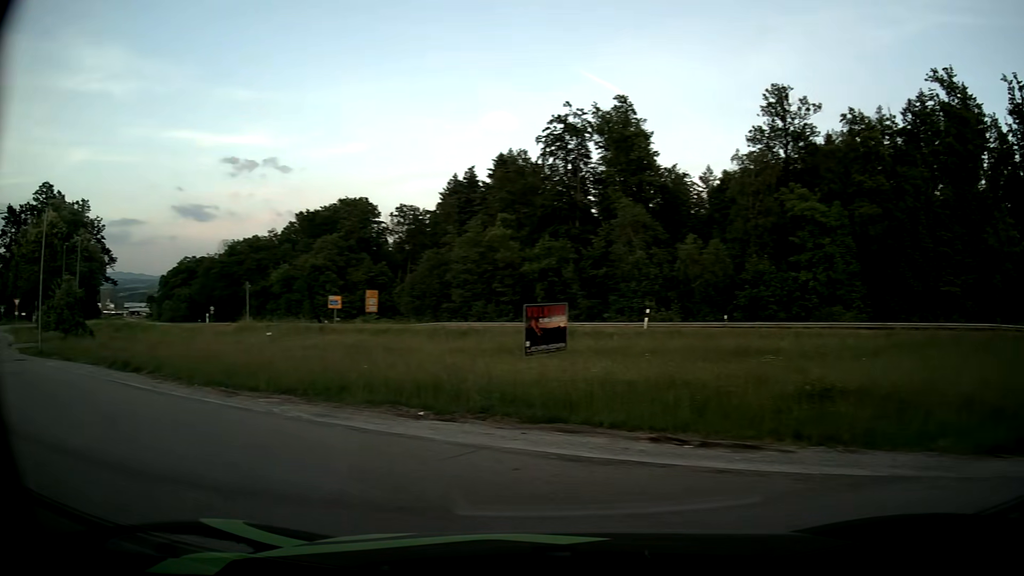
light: Day
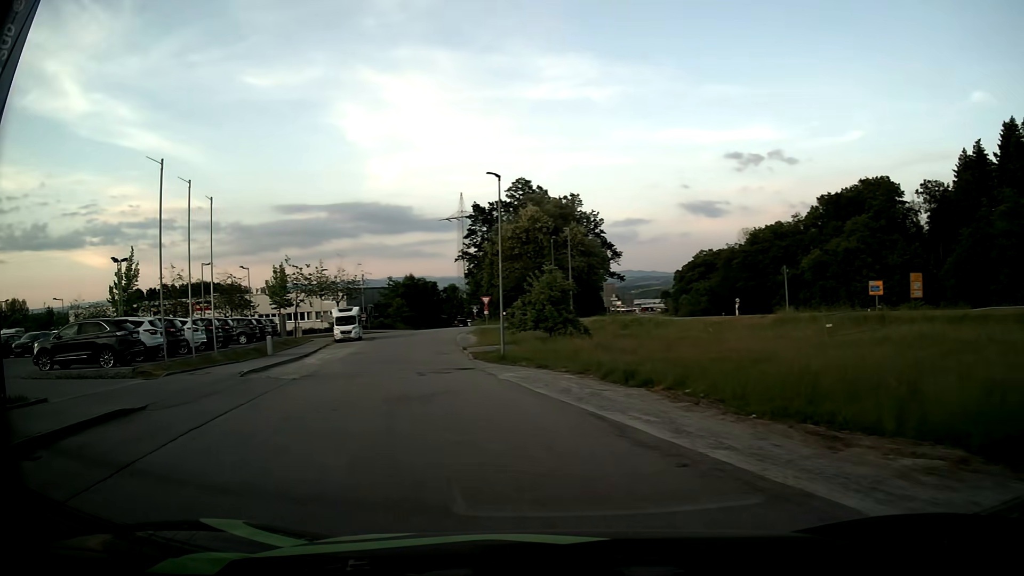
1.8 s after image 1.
(-4.0, +7.8) m; -46°
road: residential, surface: asphalt
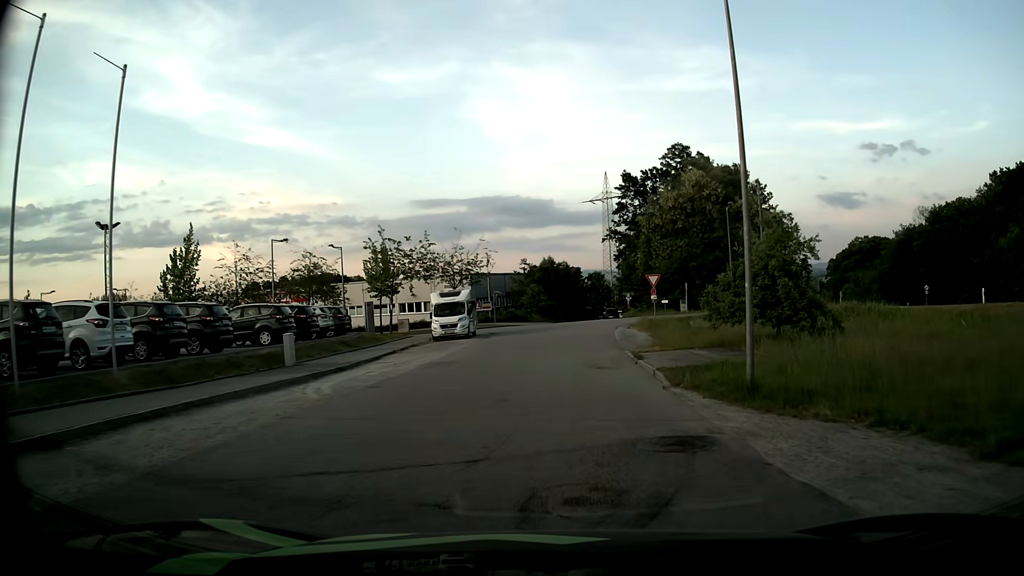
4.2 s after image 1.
(-2.7, +17.0) m; -12°
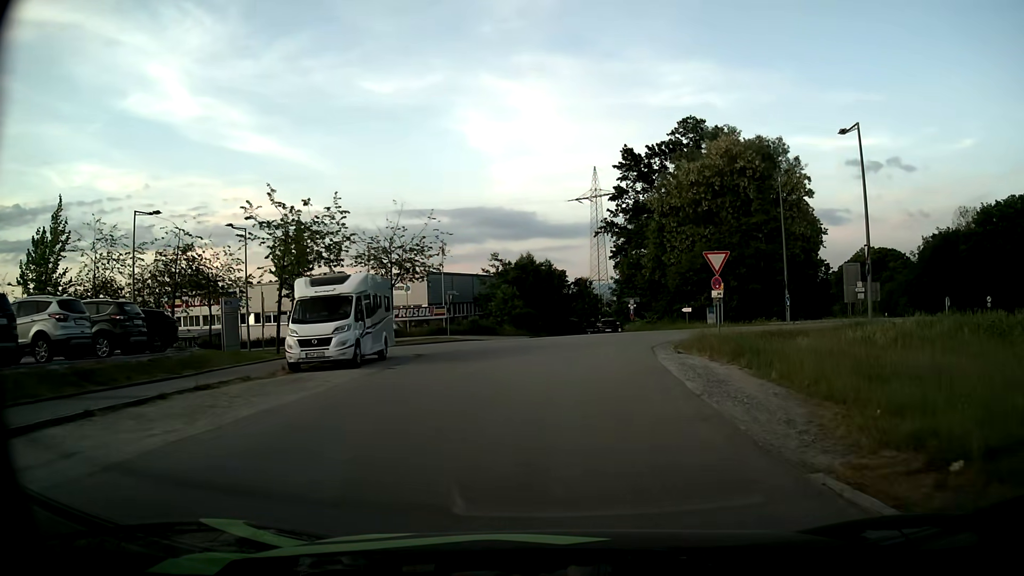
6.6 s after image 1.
(+0.3, +18.8) m; +2°
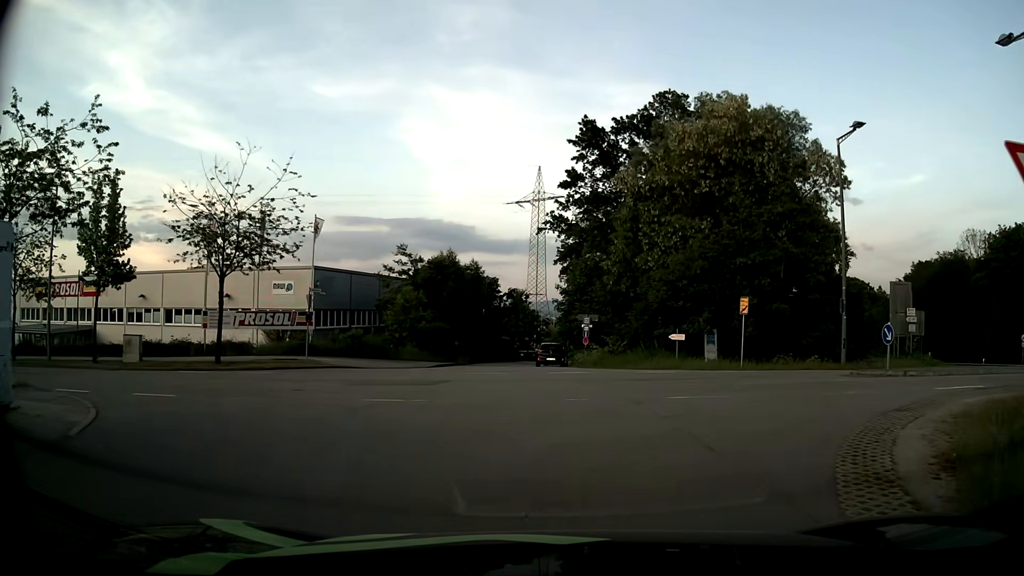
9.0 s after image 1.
(+0.7, +16.5) m; +5°
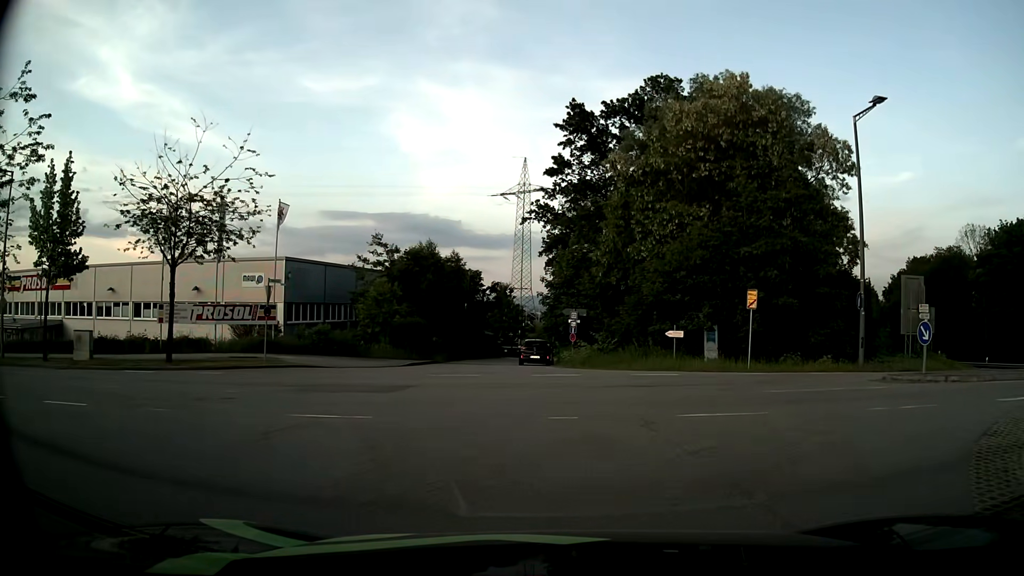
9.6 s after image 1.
(0.0, +2.8) m; +1°
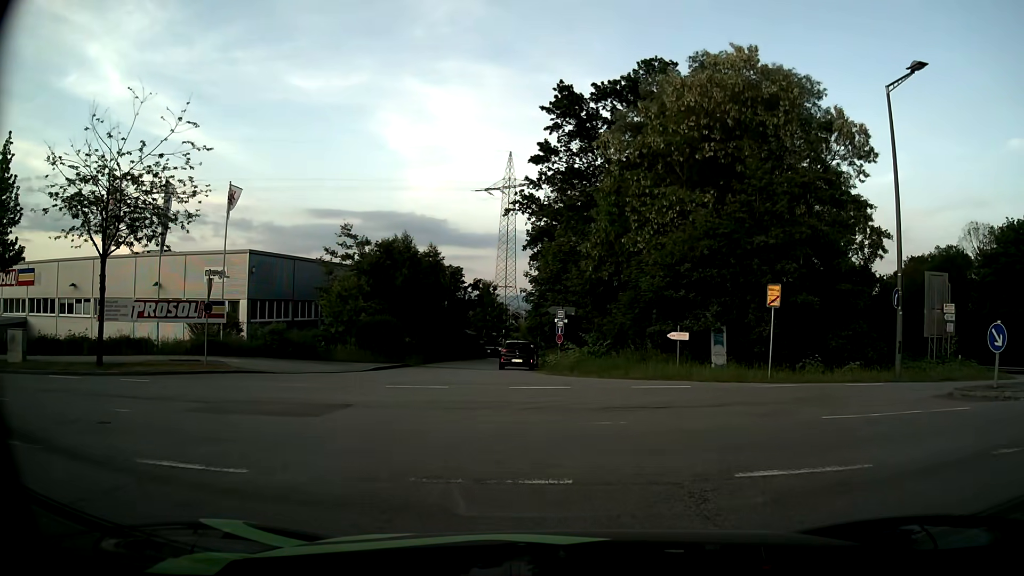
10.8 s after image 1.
(0.0, +3.6) m; +1°
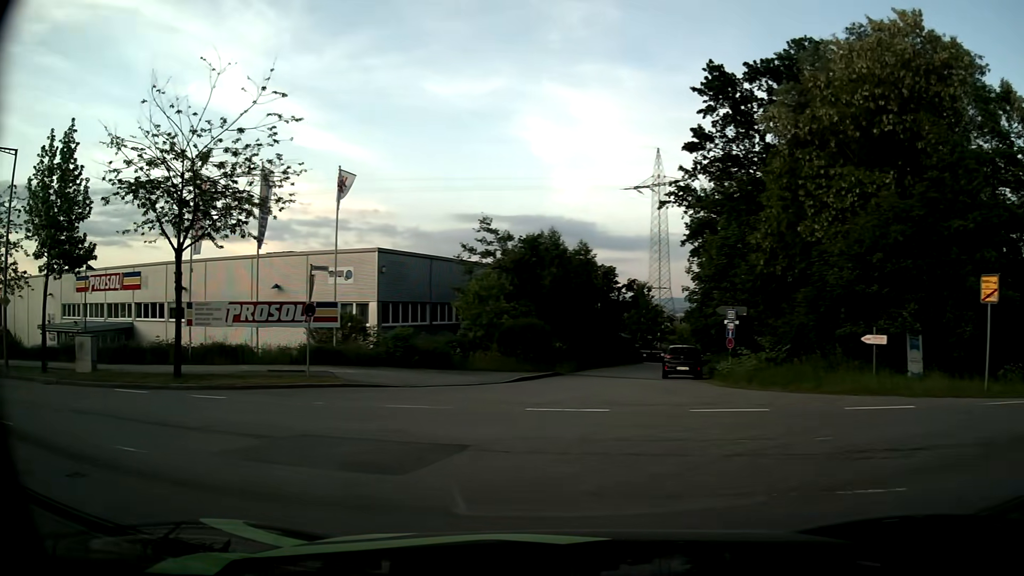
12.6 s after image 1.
(-0.3, +4.2) m; -12°
(-4, +9) (-13, +14) (-22, +18) (-32, +20) (-41, +23) (-51, +26) (-60, +29) (-70, +33) (-79, +36) (-88, +41) m
